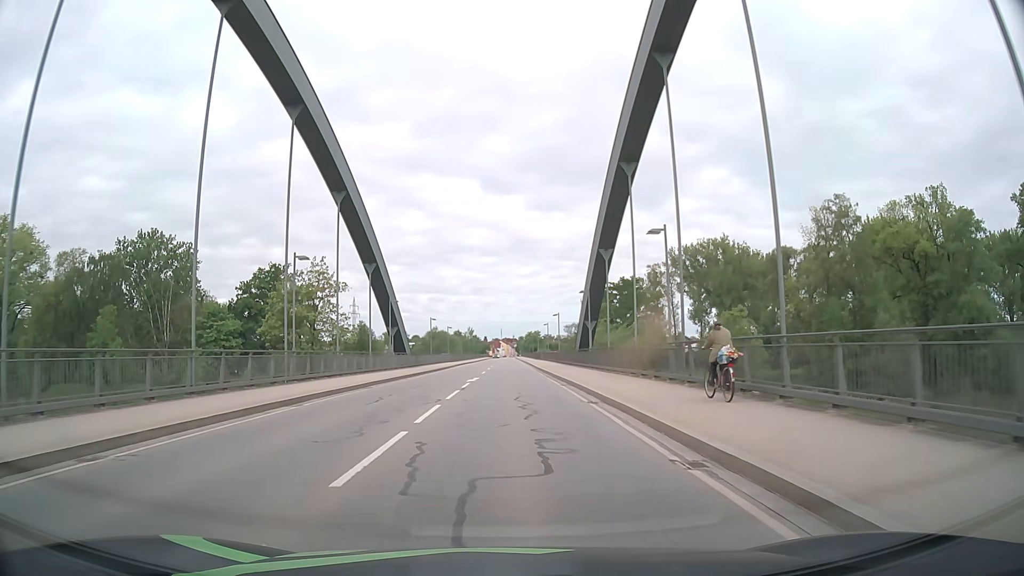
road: primary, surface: asphalt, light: Day
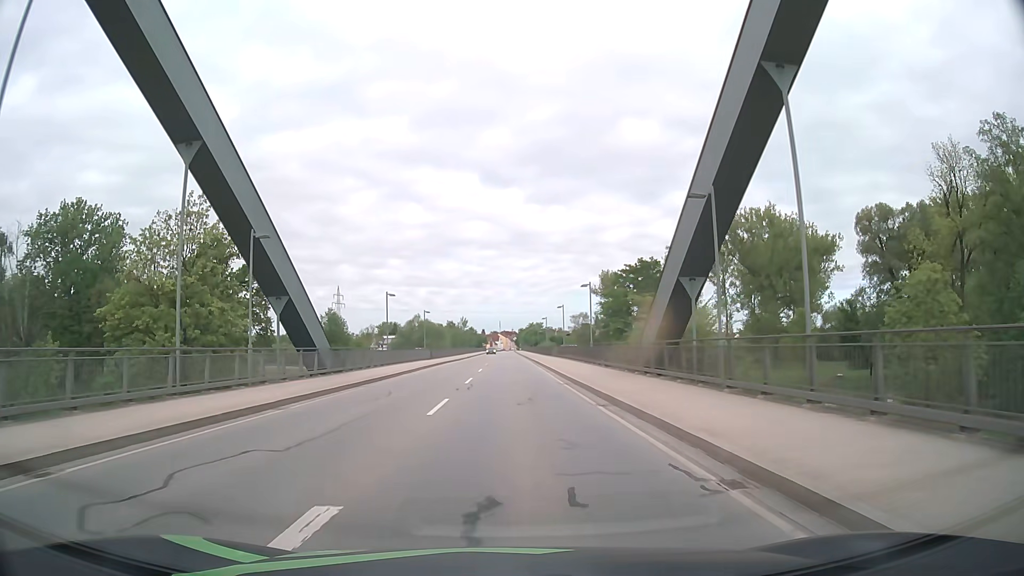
(-0.2, +29.0) m; -1°
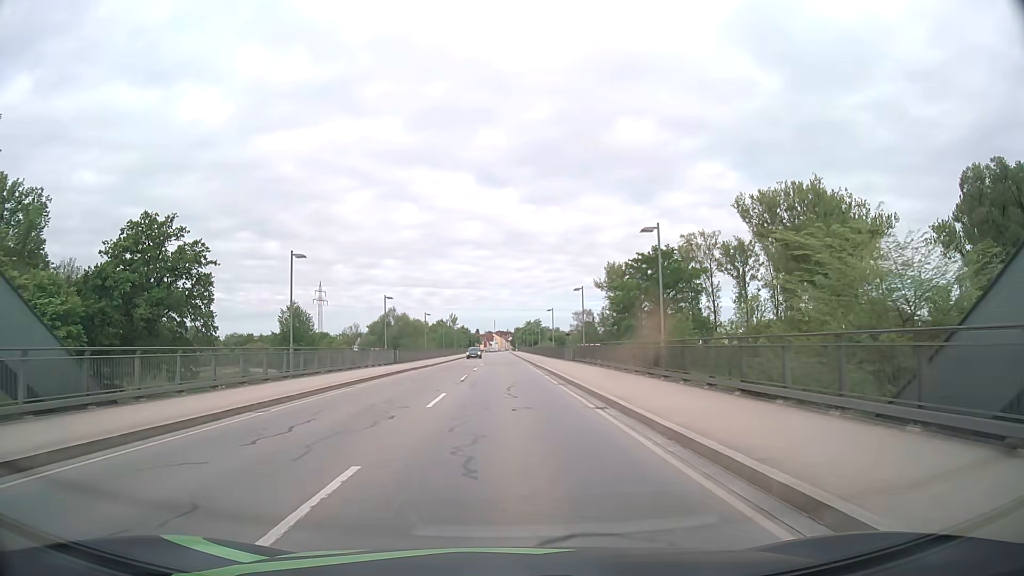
(+0.1, +22.3) m; +1°
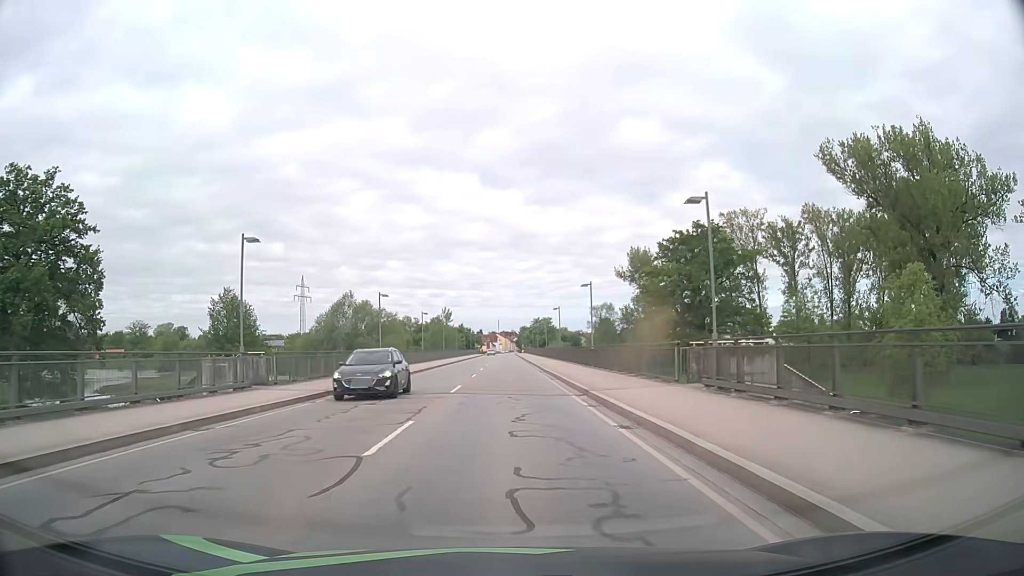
(-0.3, +30.9) m; -1°
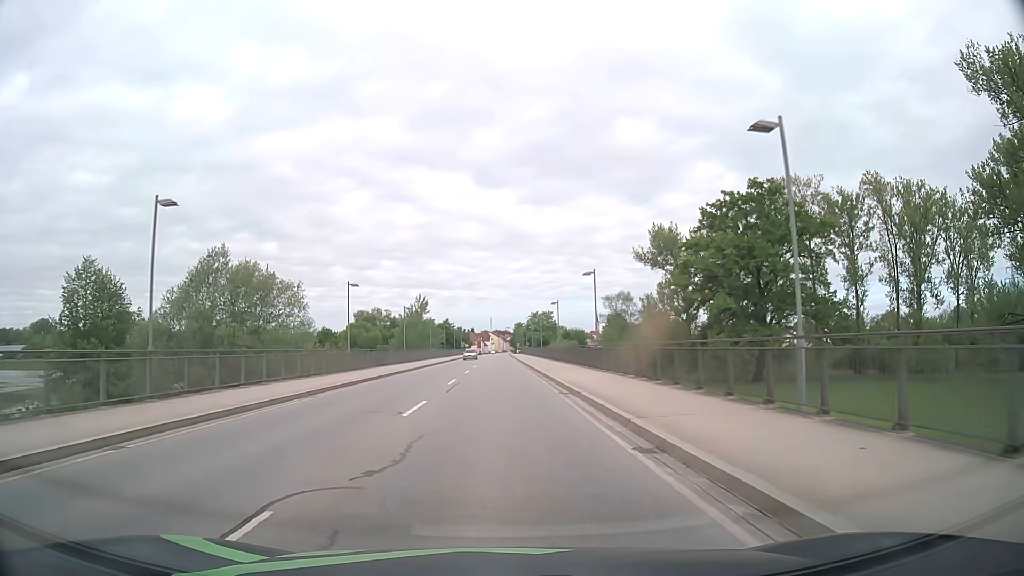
(+0.1, +32.1) m; +1°
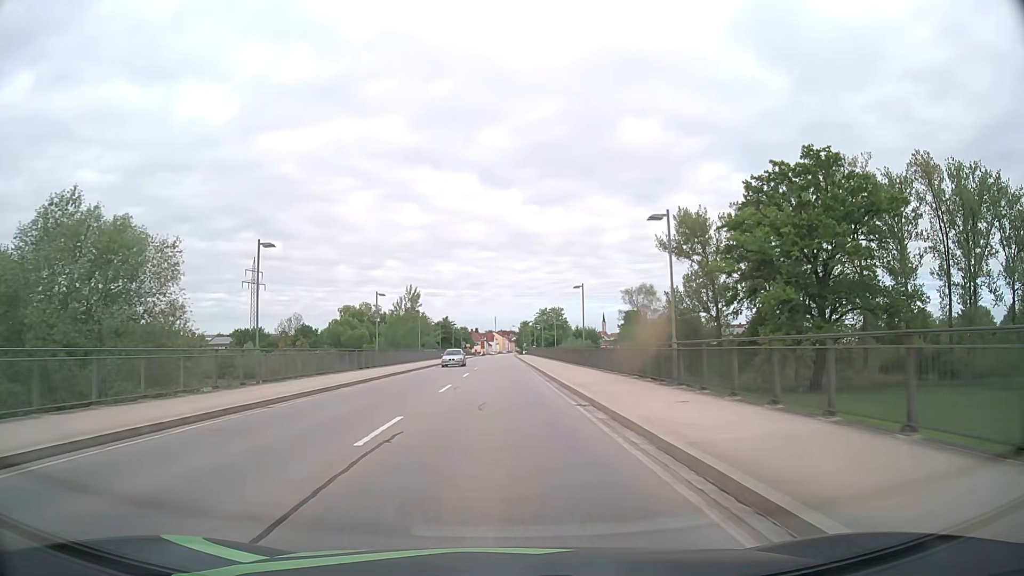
(-0.1, +16.4) m; -1°
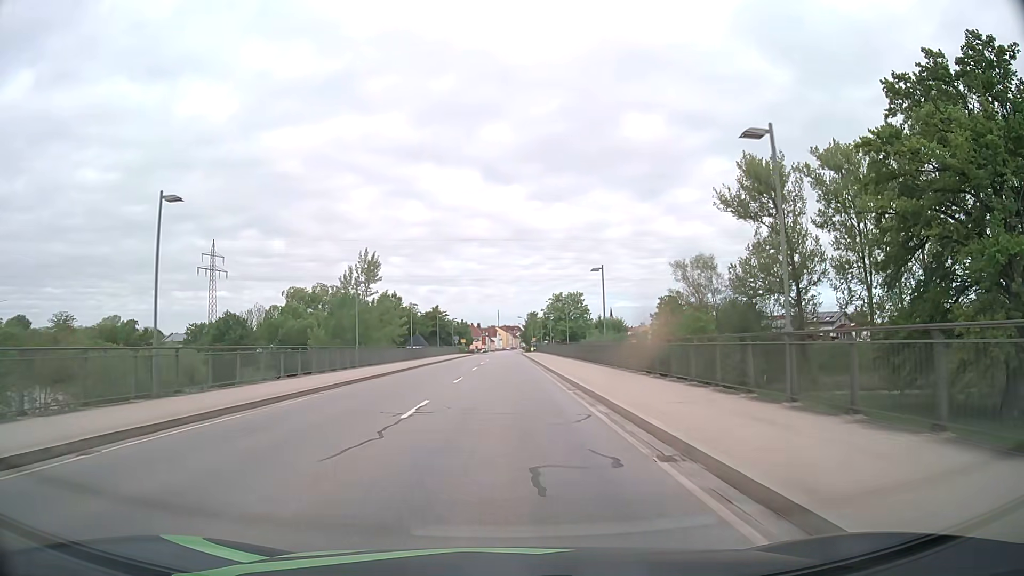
(+0.1, +32.7) m; 0°
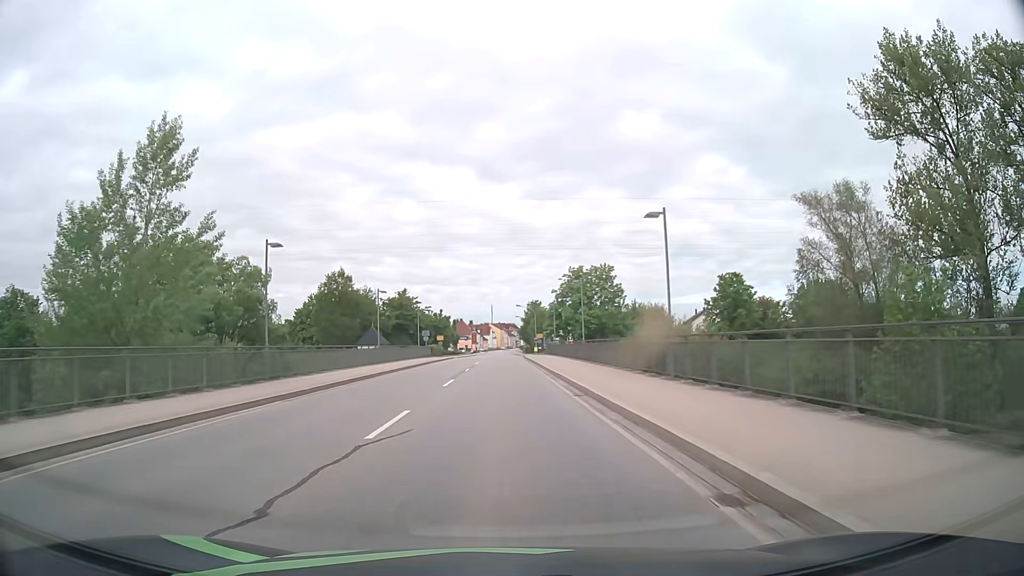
(0.0, +38.9) m; 0°
(0, +10) (0, +20) (0, +30) (0, +40) (0, +50) (0, +60) (0, +70) (0, +80) (0, +90) (0, +100) m
